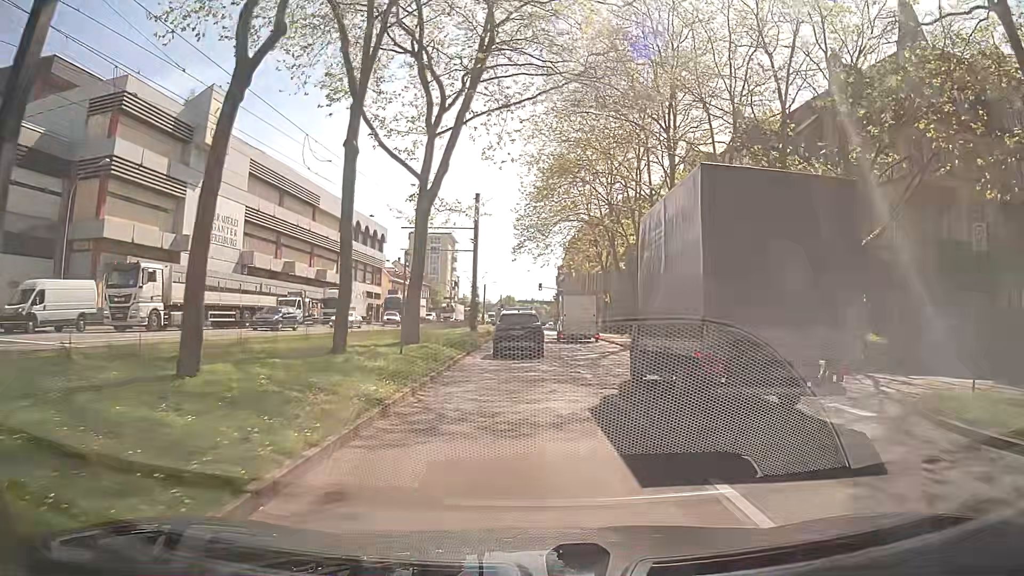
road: primary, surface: asphalt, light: Day
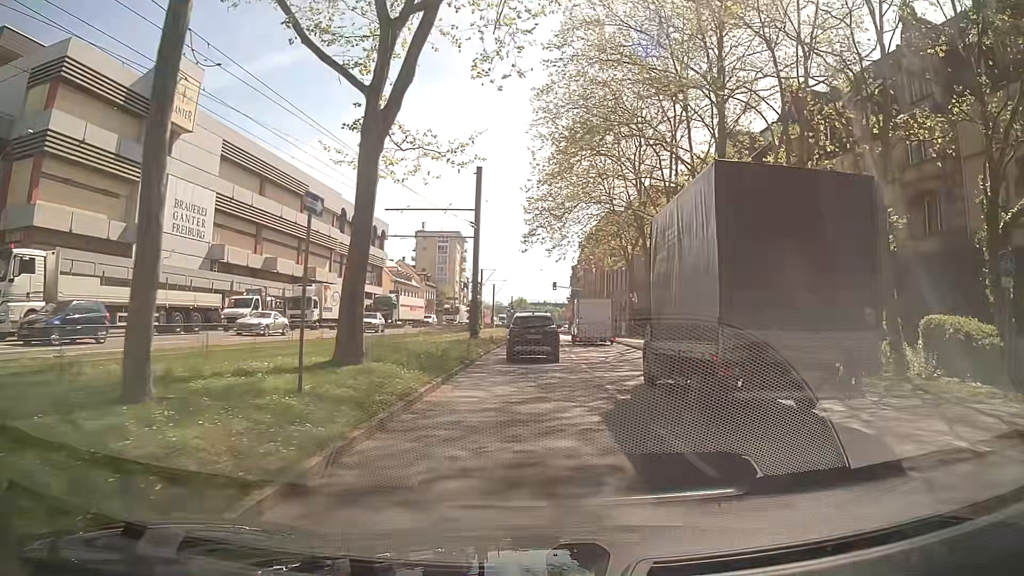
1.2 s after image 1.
(-0.1, +8.9) m; -1°
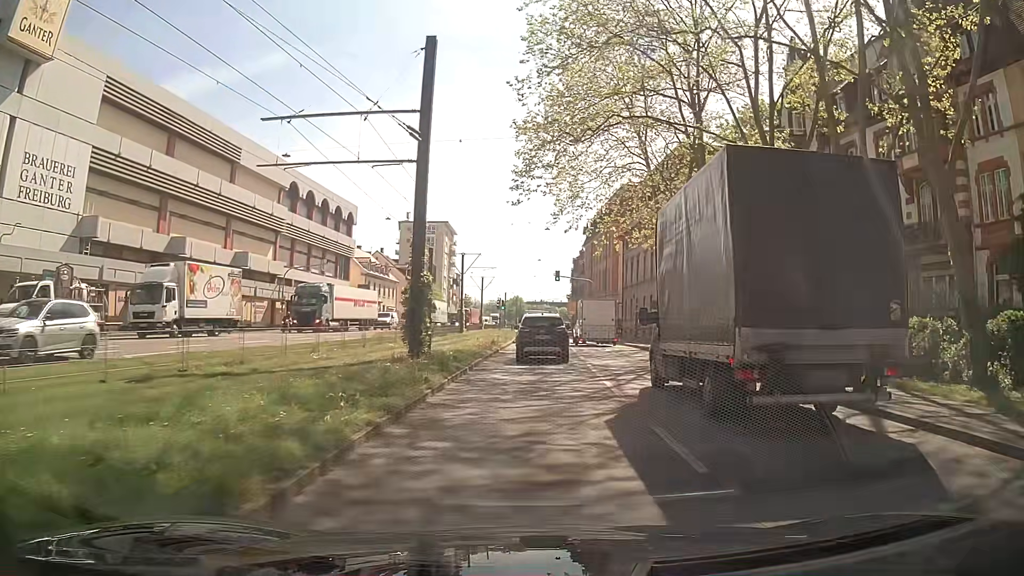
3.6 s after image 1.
(0.0, +17.8) m; 0°
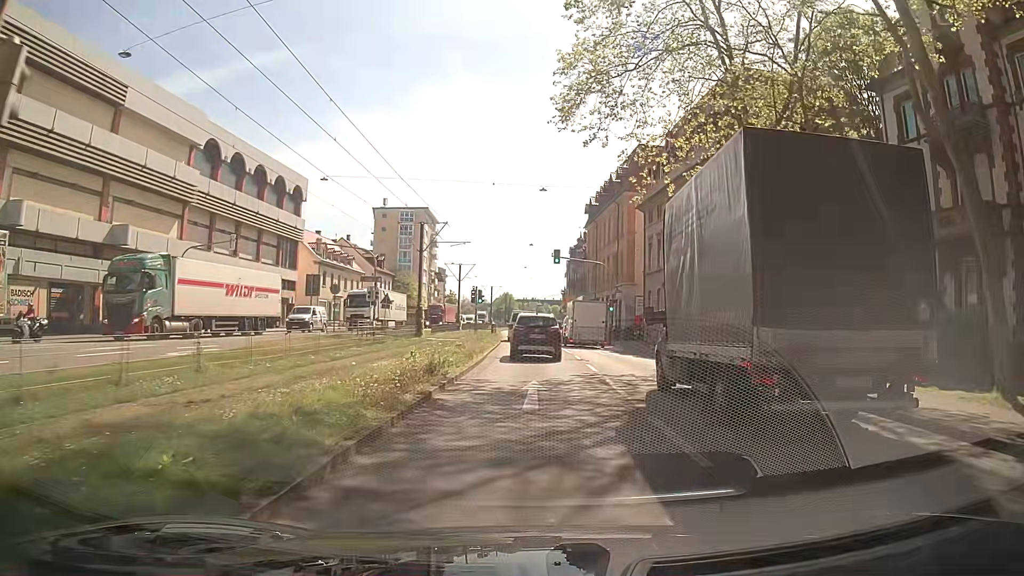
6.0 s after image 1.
(+0.1, +17.8) m; 0°
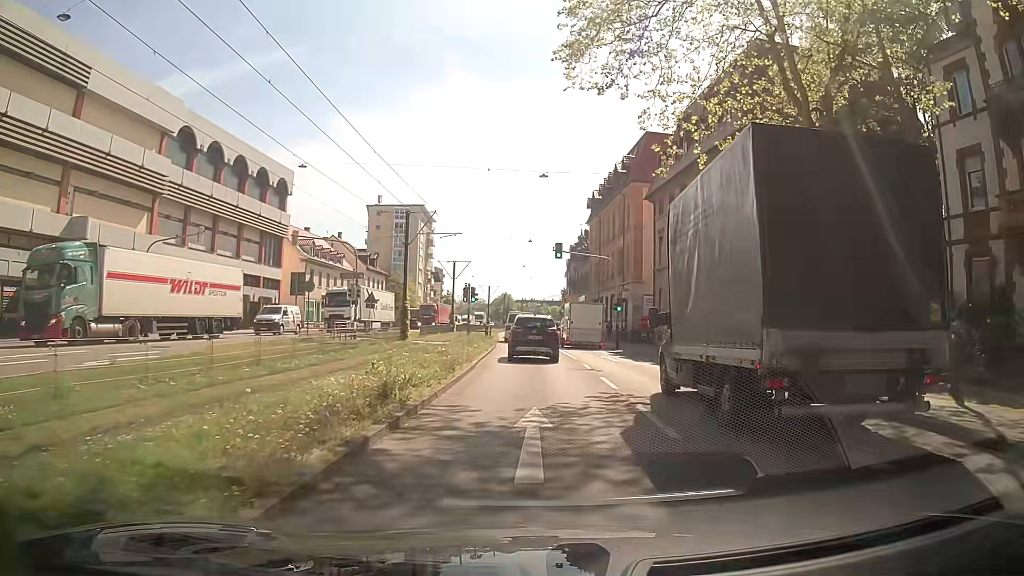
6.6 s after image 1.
(0.0, +4.5) m; +1°
(0, +10) (0, +20) (0, +30) (0, +40) (0, +50) (-1, +60) (-1, +70) (-2, +80) (-2, +90) (-2, +100) m
